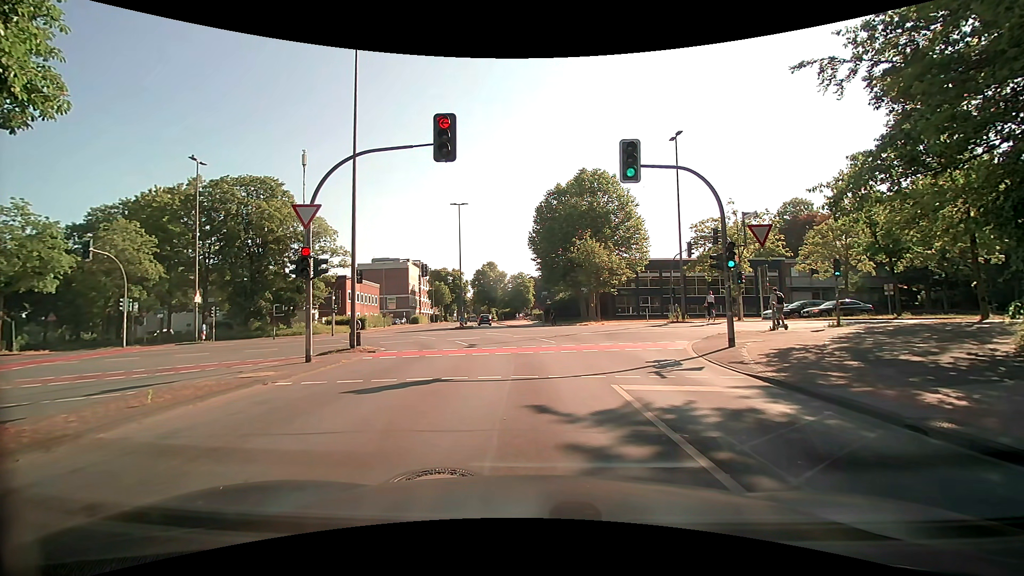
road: tertiary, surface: asphalt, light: Day
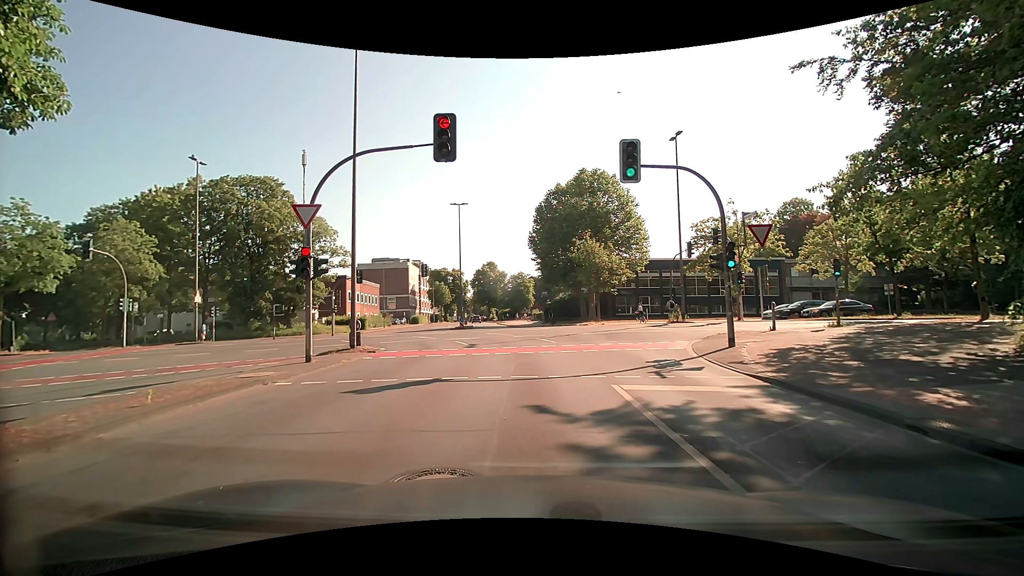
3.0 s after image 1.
(0.0, 0.0) m; 0°
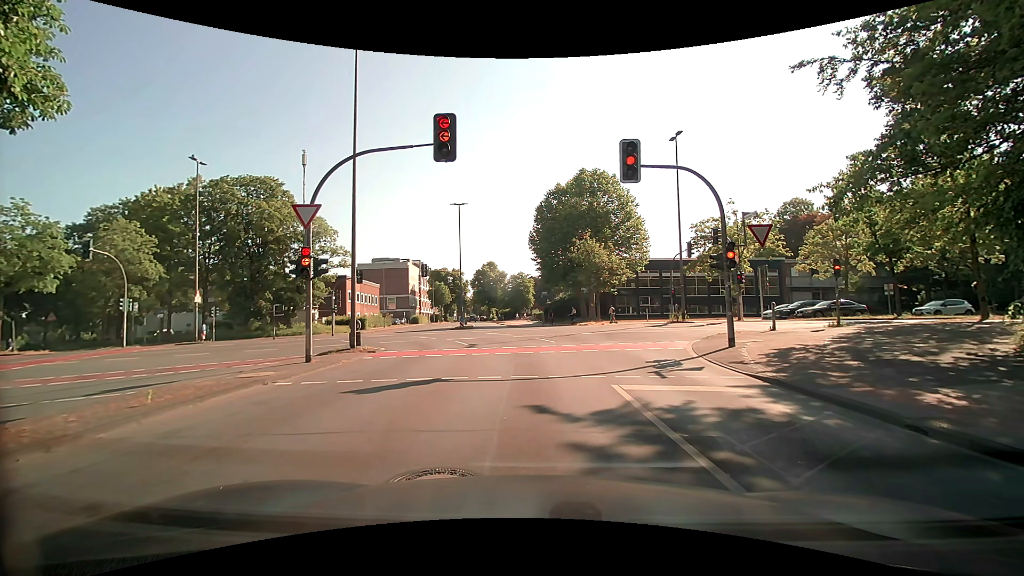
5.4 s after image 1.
(0.0, 0.0) m; 0°
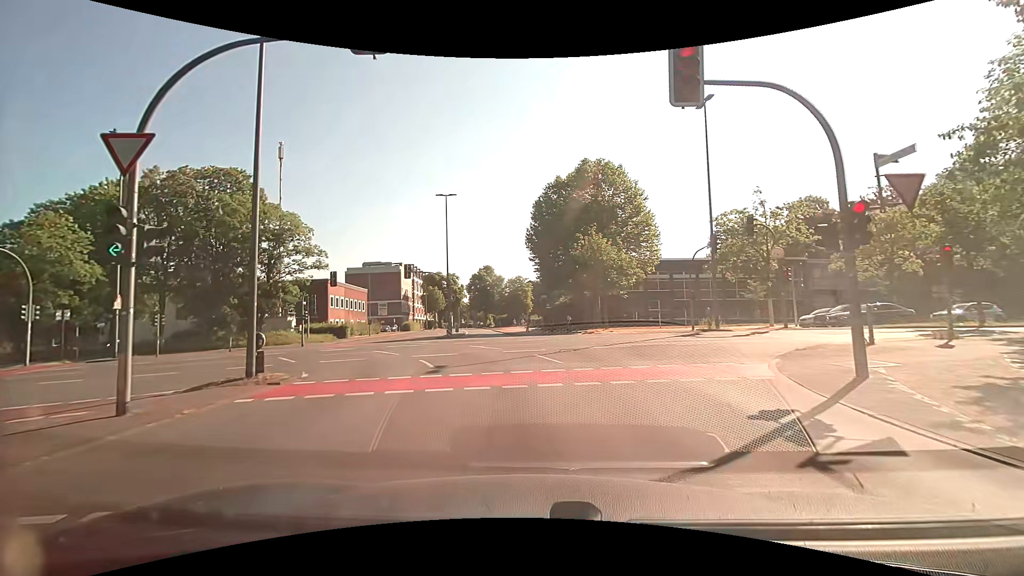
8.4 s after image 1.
(-0.1, +6.8) m; -1°
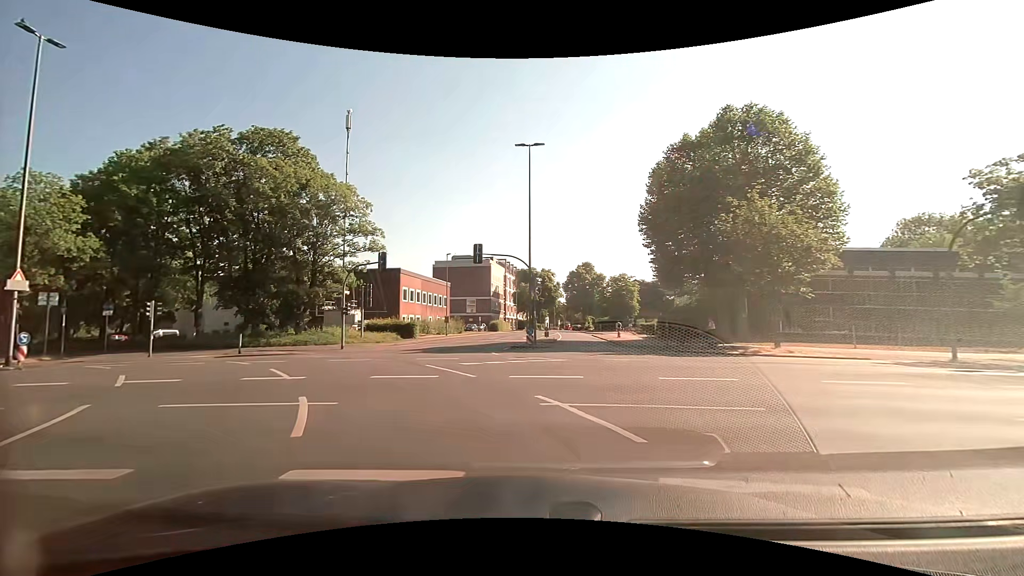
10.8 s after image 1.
(-0.9, +13.5) m; -10°
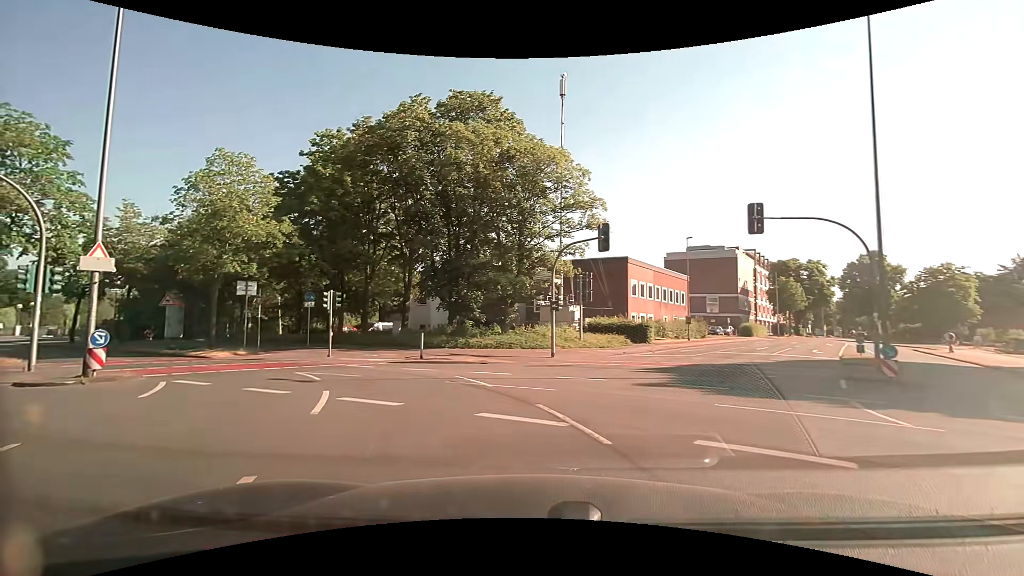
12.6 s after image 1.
(-2.4, +10.8) m; -25°
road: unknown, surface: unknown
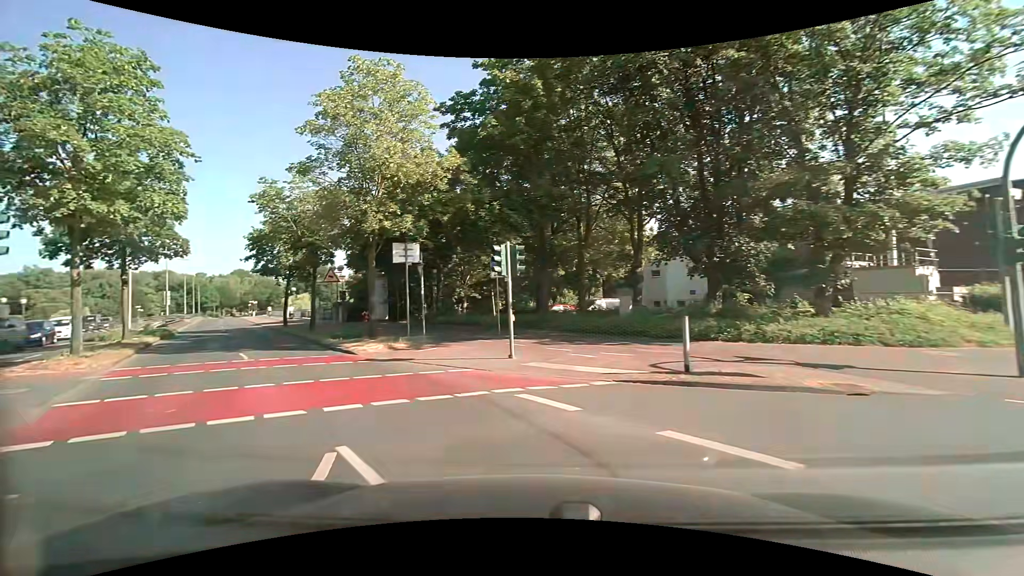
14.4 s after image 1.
(-2.7, +11.8) m; -25°
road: primary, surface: asphalt
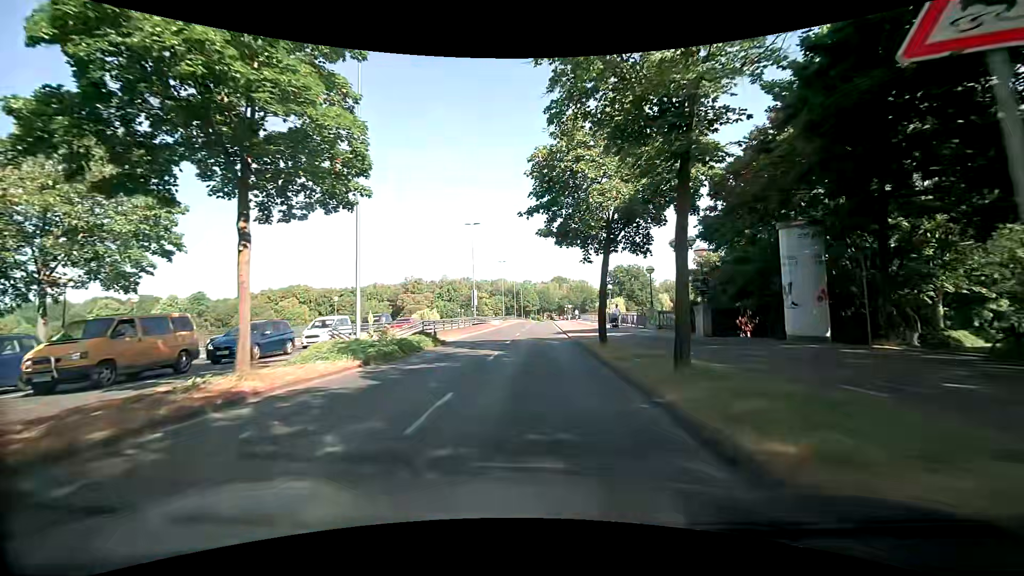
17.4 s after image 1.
(-9.3, +19.5) m; -36°
(0, +10) (0, +20) (0, +30) (+1, +40) (+1, +50) (+1, +60) (+1, +70) (+1, +80) (+2, +90) (+2, +100) m
